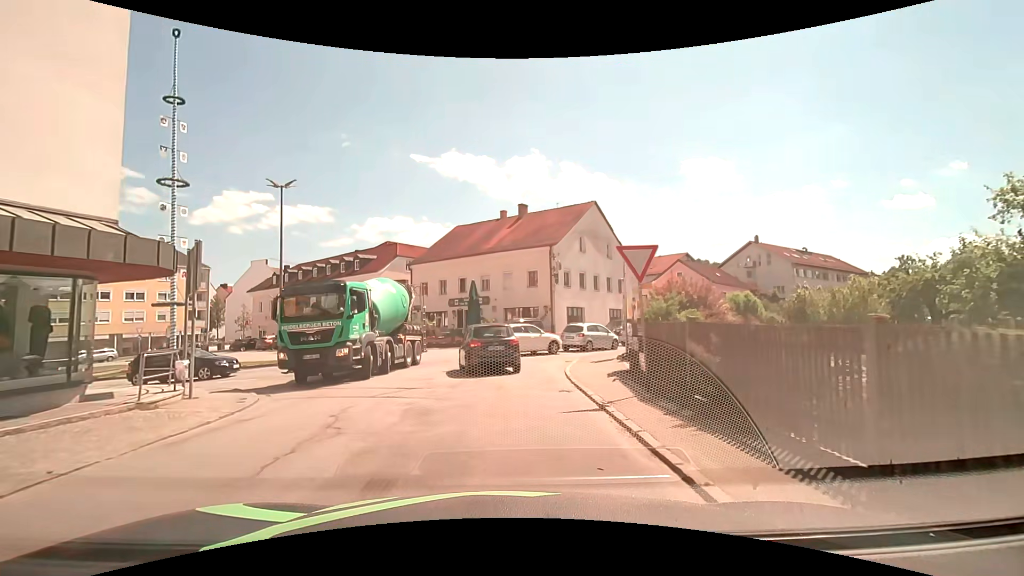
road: tertiary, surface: asphalt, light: Day
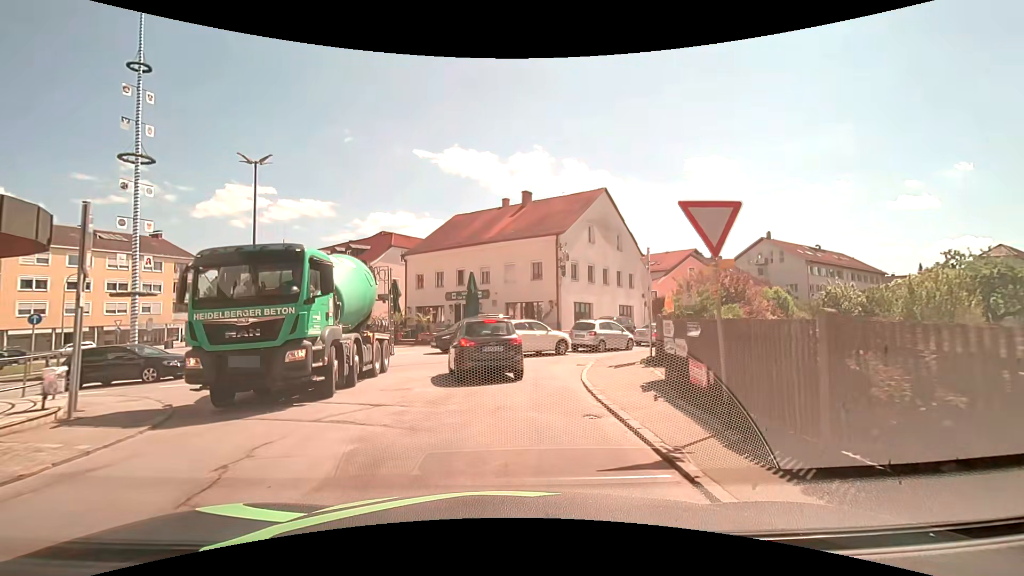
(0.0, +3.2) m; -1°
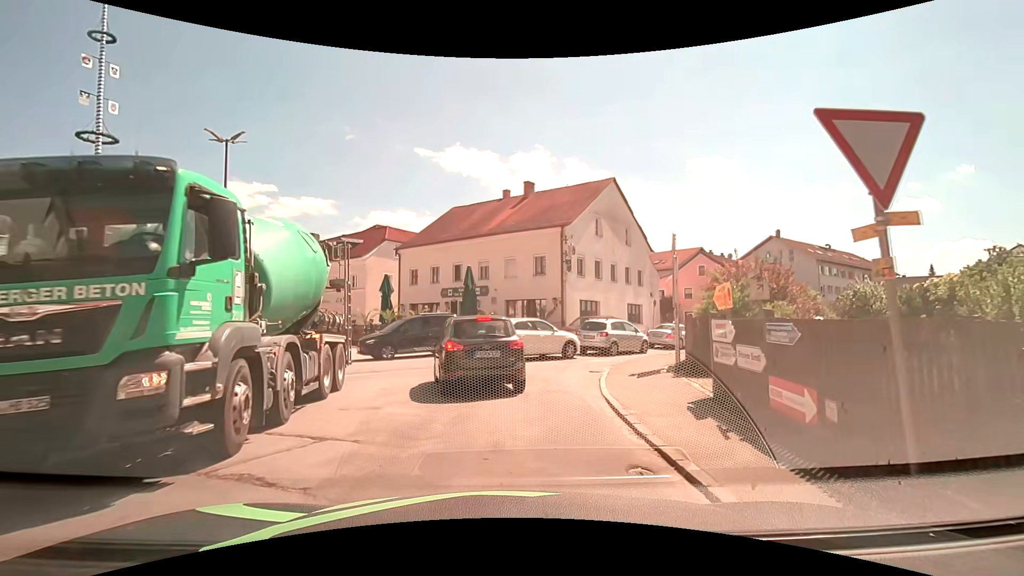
(0.0, +2.6) m; 0°
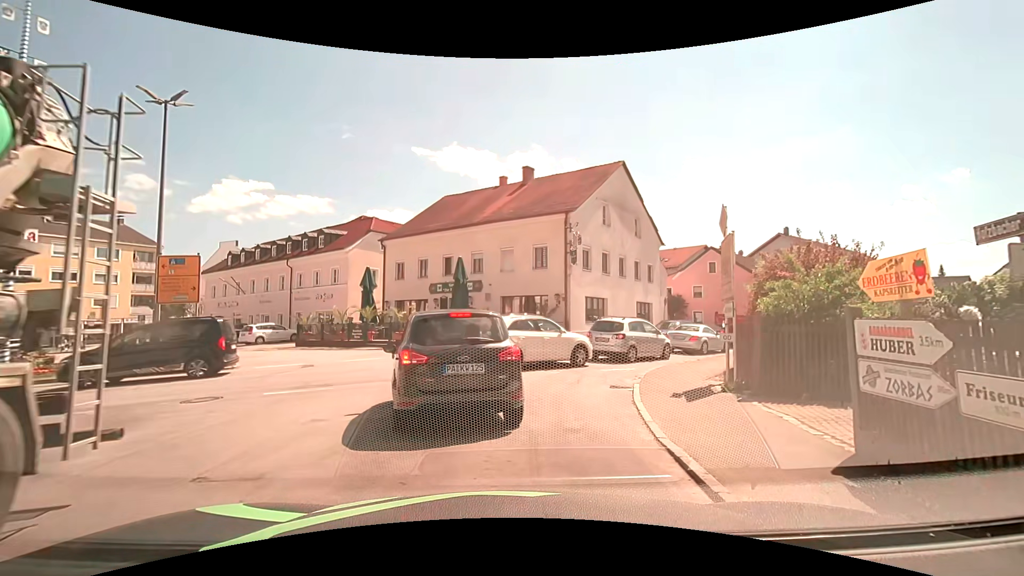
(0.0, +3.6) m; +2°
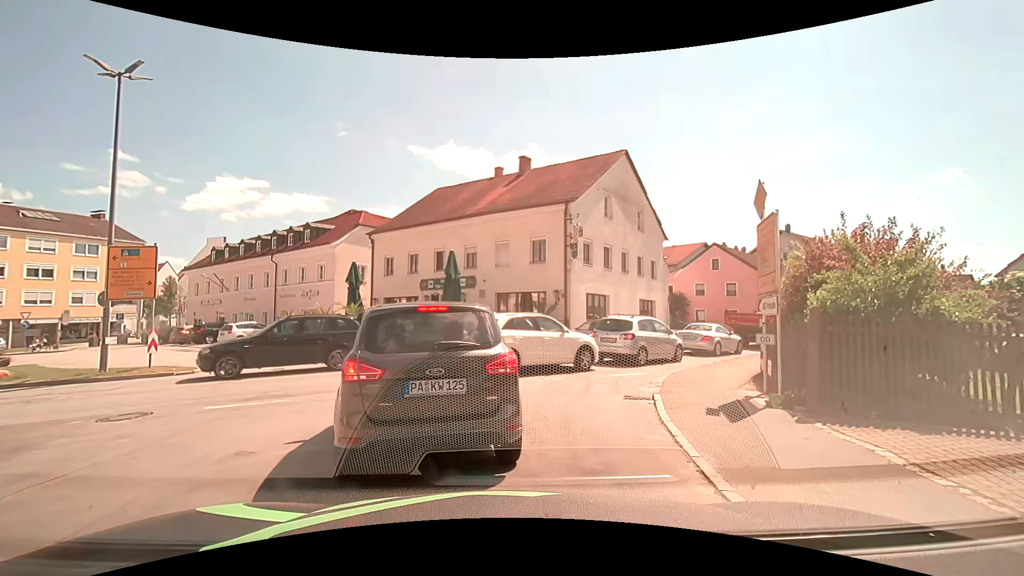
(0.0, +1.8) m; -1°
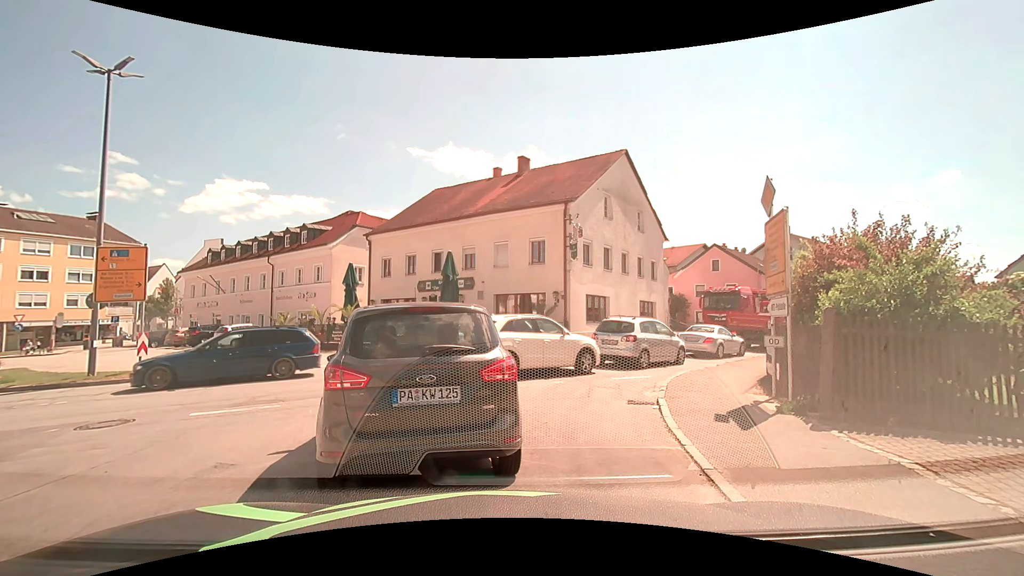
(0.0, +0.4) m; 0°
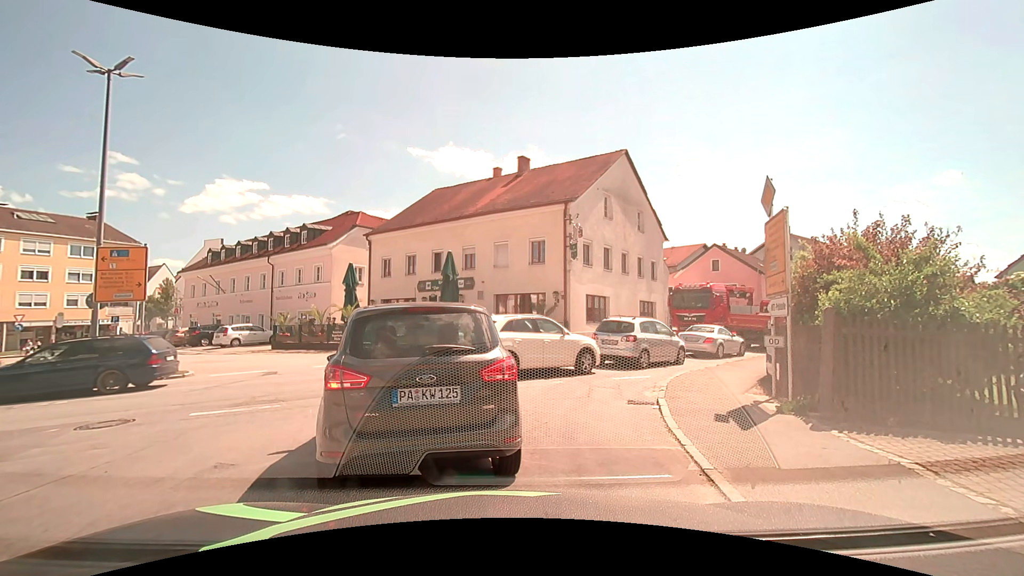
(0.0, 0.0) m; 0°
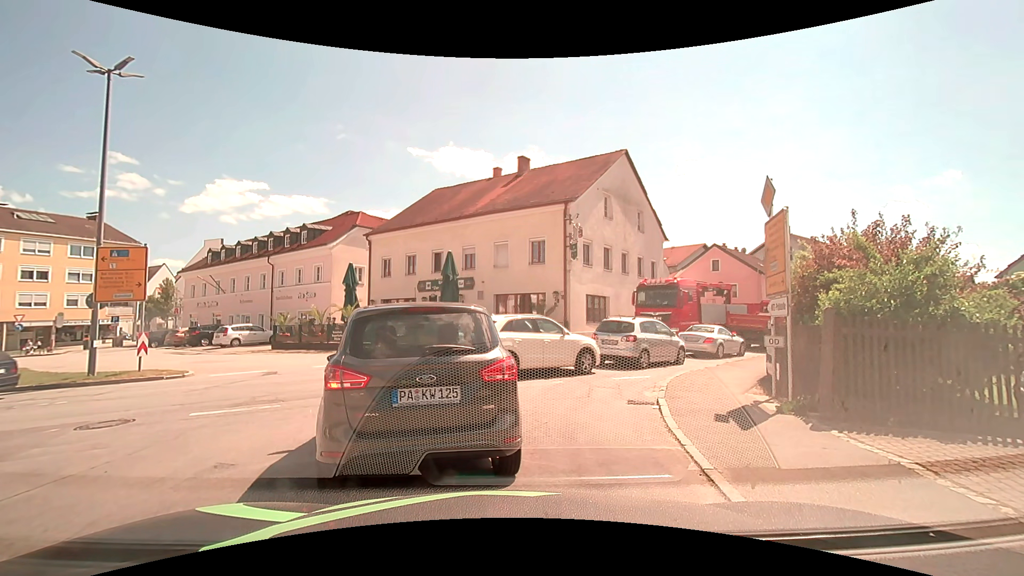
(0.0, 0.0) m; 0°
